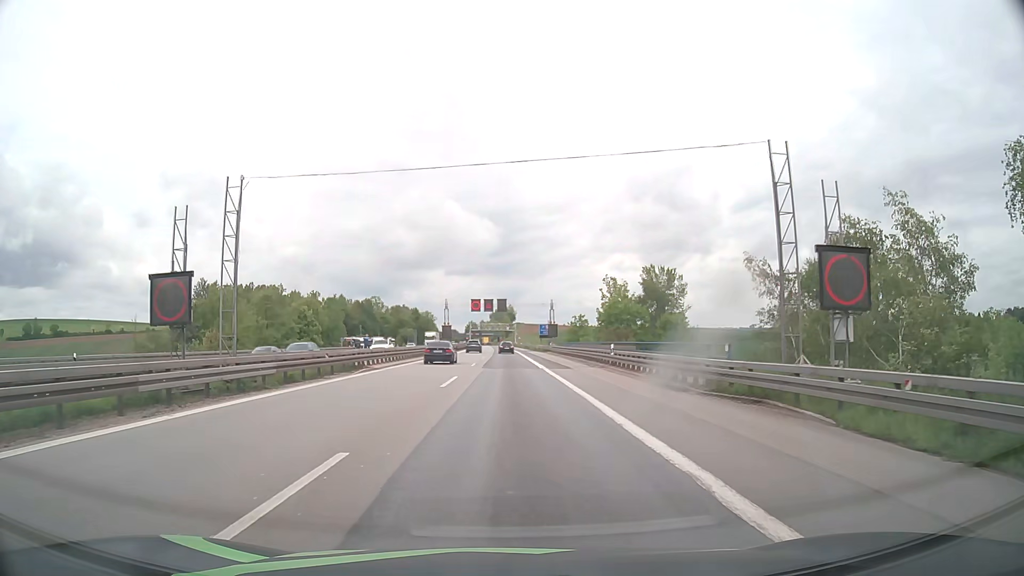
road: motorway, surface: asphalt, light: Day
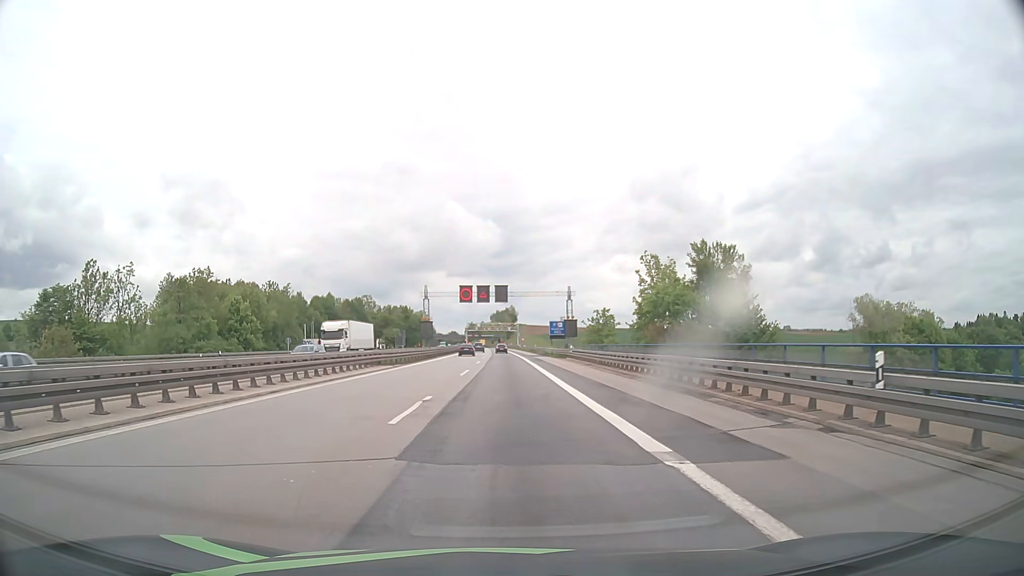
(+0.1, +26.8) m; 0°
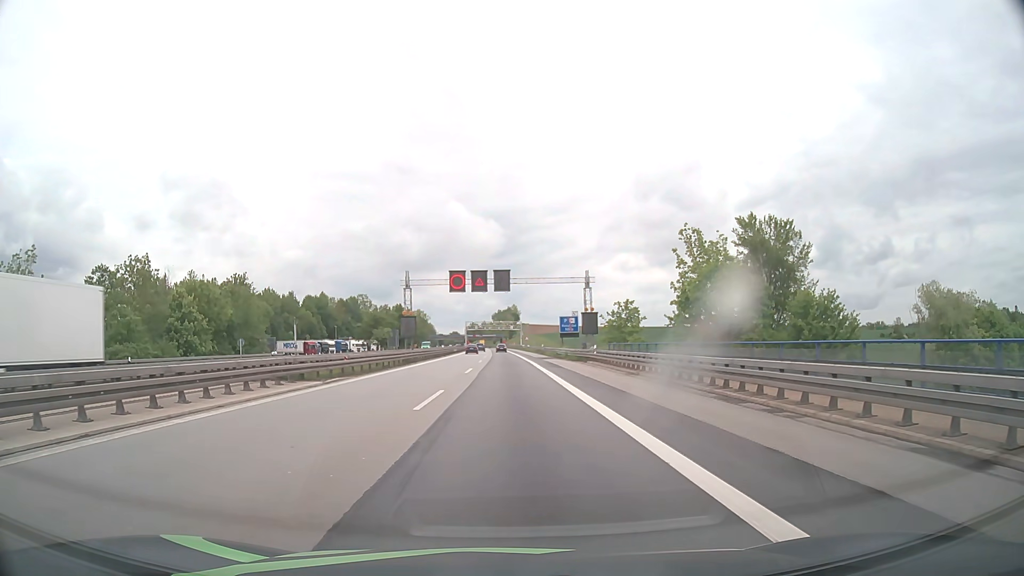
(0.0, +15.3) m; 0°
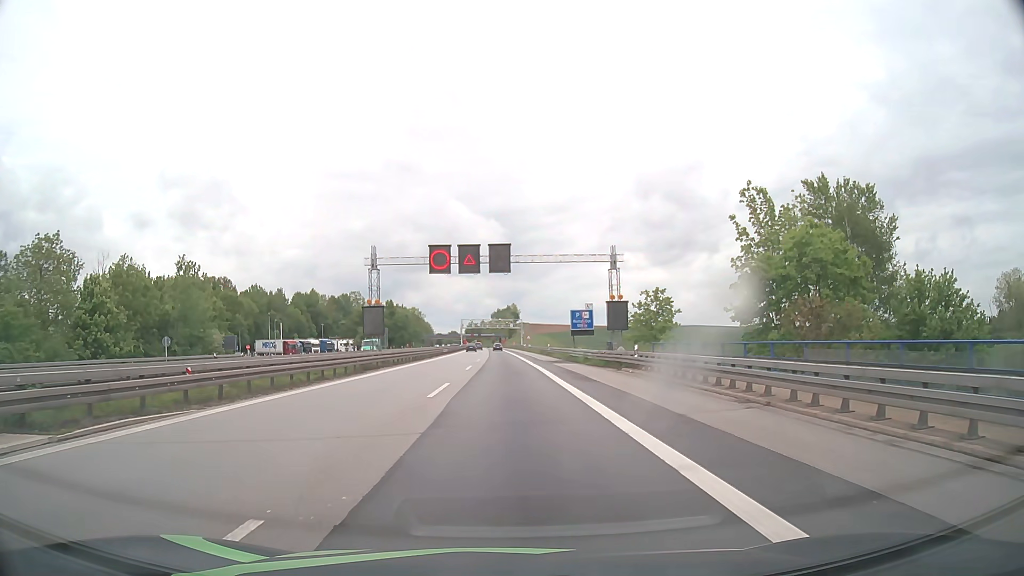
(0.0, +15.1) m; 0°
(0, +10) (0, +20) (0, +30) (0, +40) (0, +50) (0, +60) (-1, +70) (-1, +80) (-1, +90) (-1, +100) m
